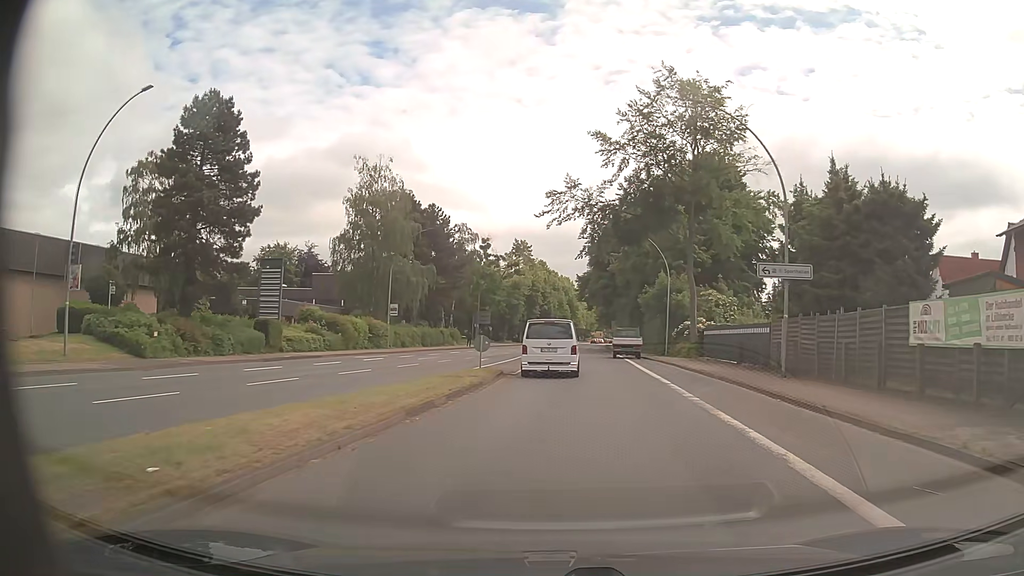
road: primary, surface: asphalt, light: Day
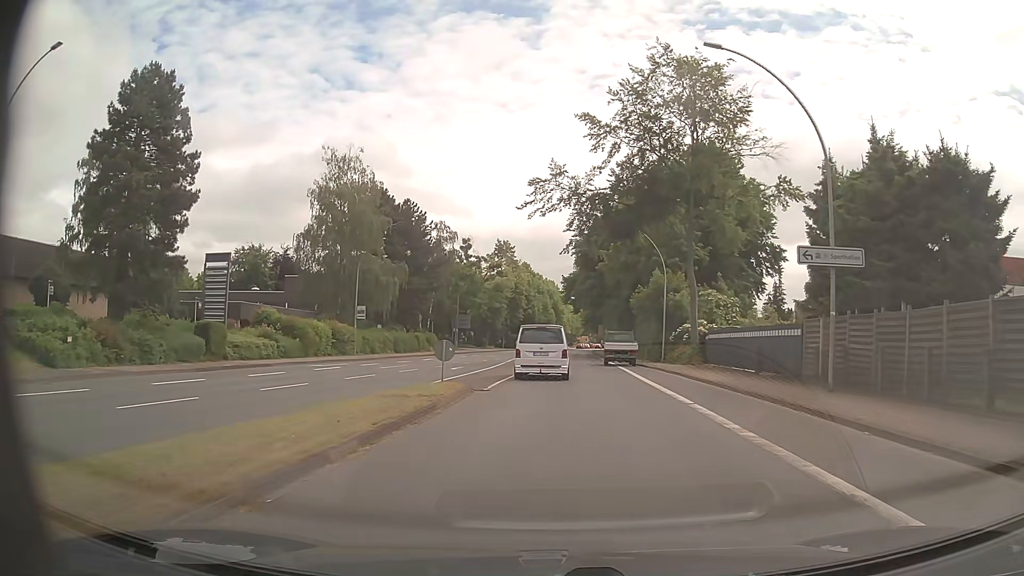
(+0.1, +5.6) m; +2°
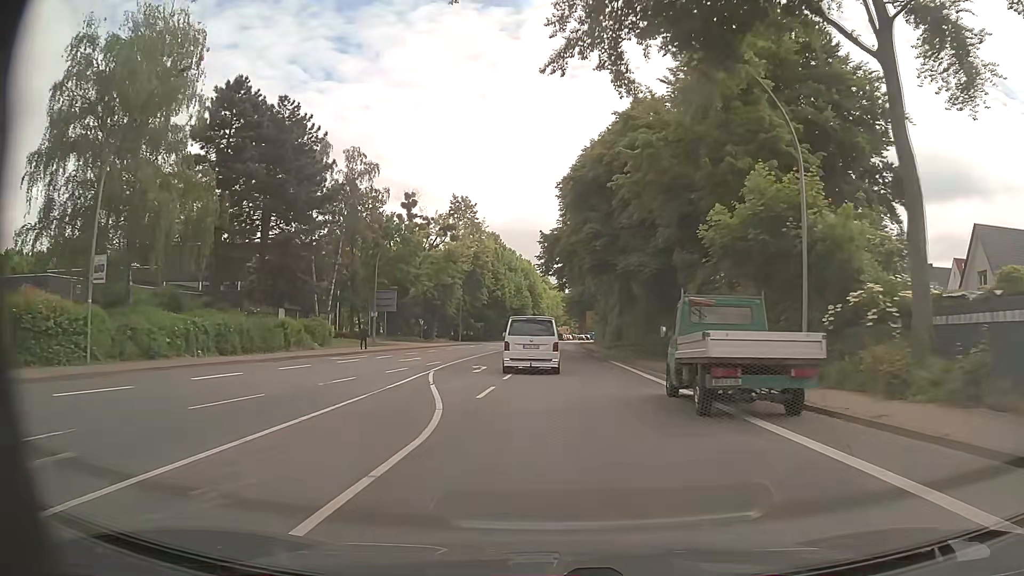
(+0.5, +30.6) m; +2°
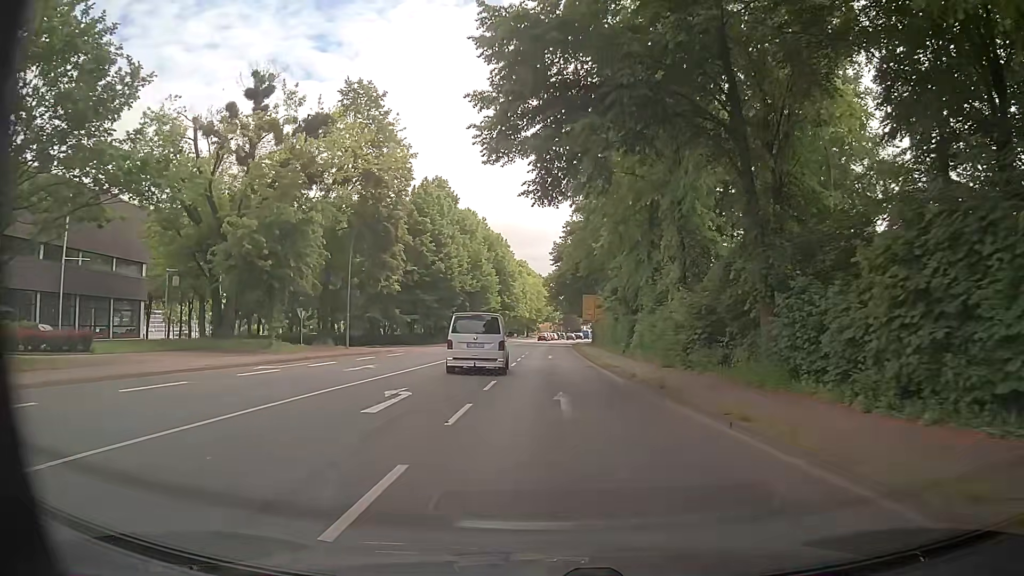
(+0.5, +40.1) m; +1°
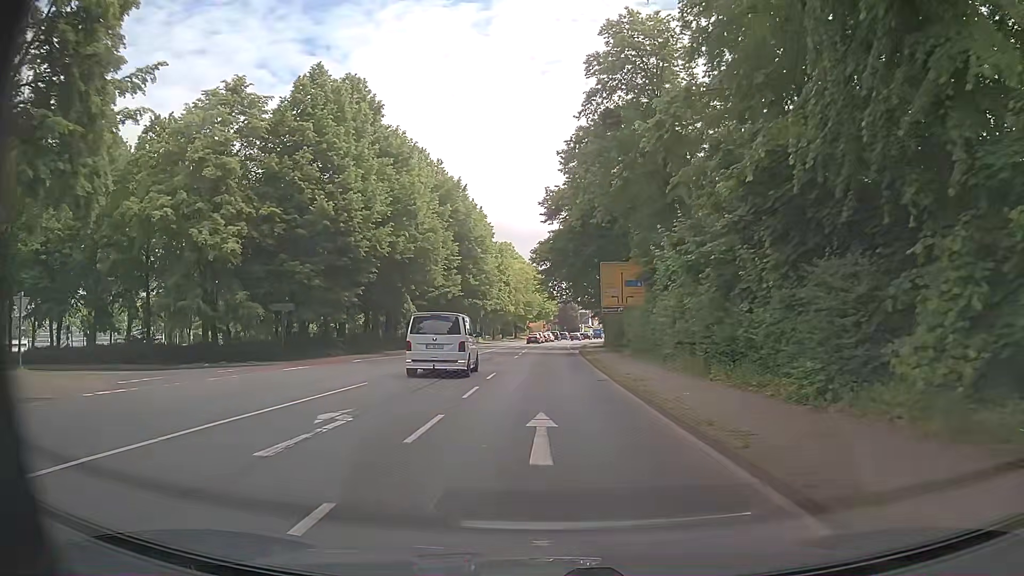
(+0.5, +31.7) m; +1°
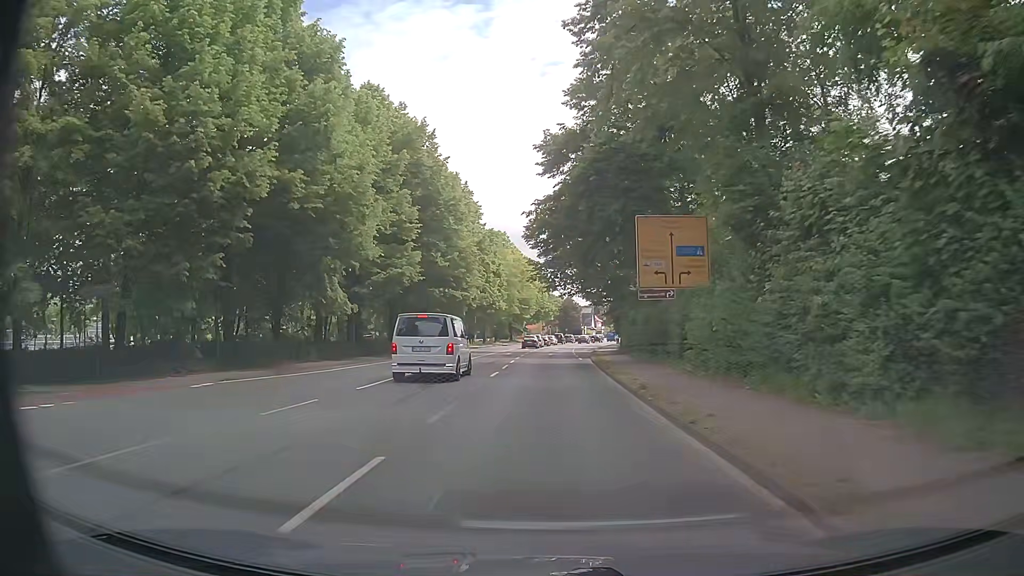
(+0.1, +15.8) m; 0°
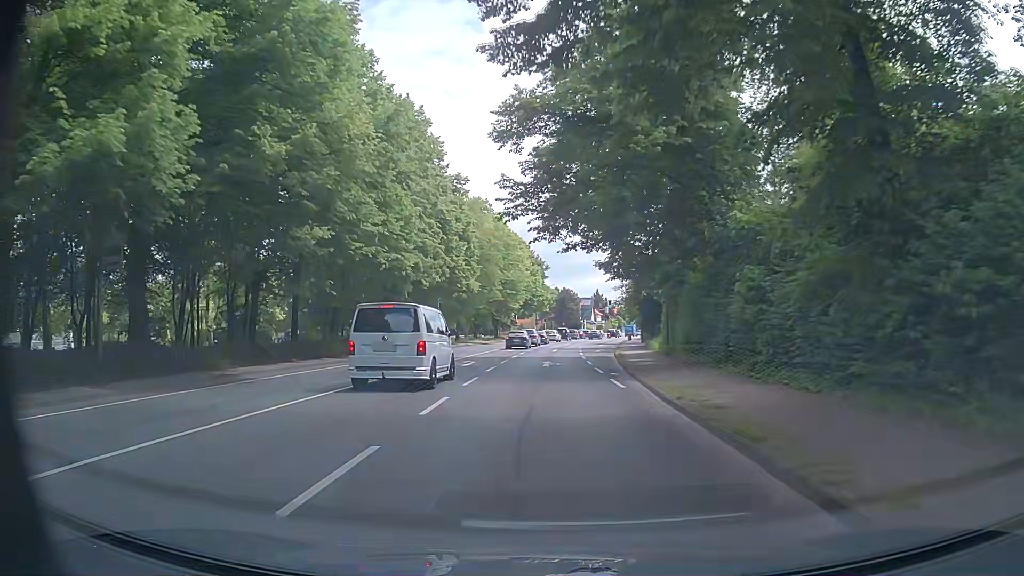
(0.0, +23.7) m; 0°
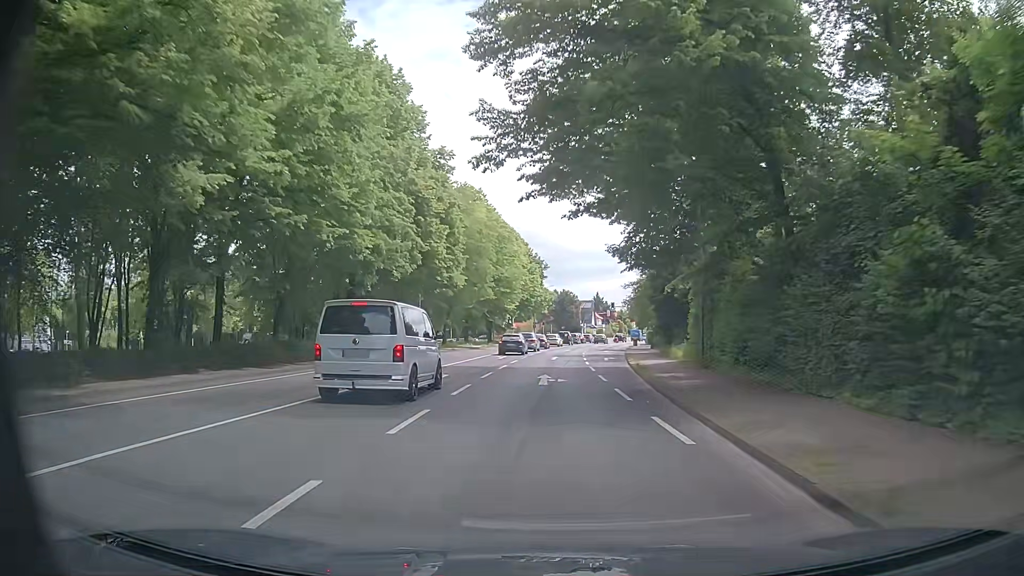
(+0.1, +7.8) m; 0°
(0, +10) (0, +20) (0, +30) (+1, +40) (+1, +50) (+2, +60) (+3, +70) (+5, +80) (+6, +90) (+8, +99) m
